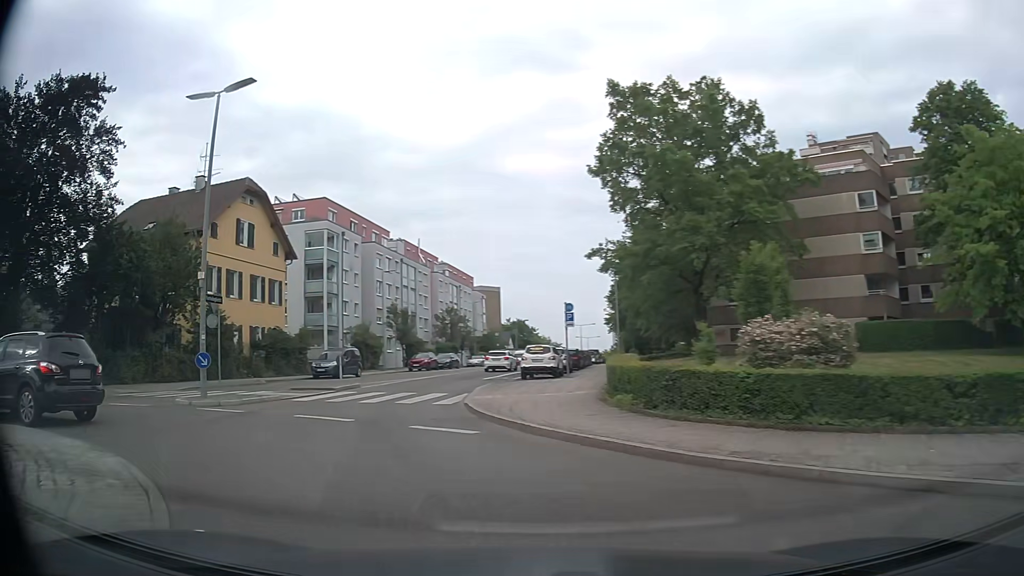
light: Day
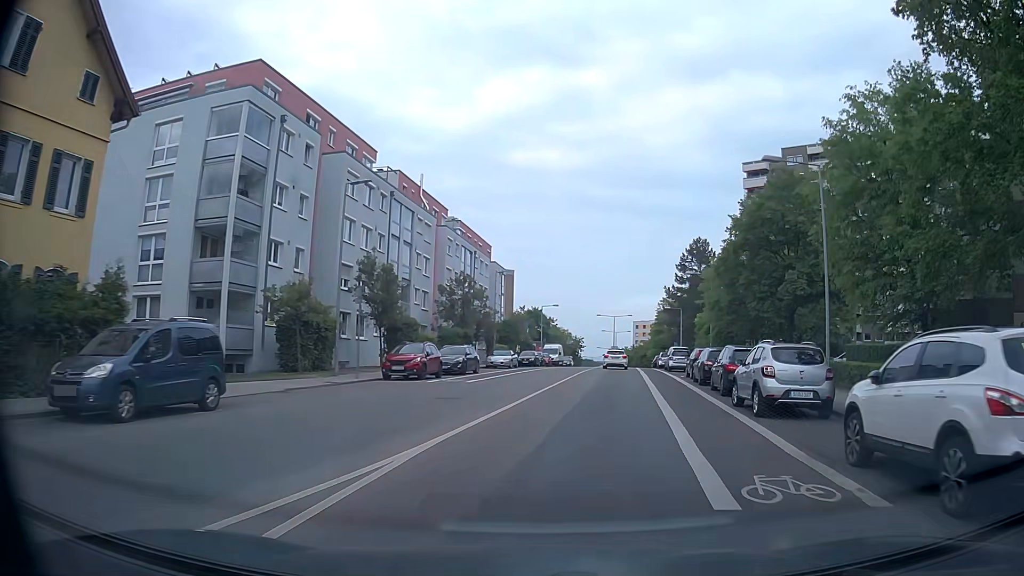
(-4.0, +28.2) m; +1°
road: secondary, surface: asphalt
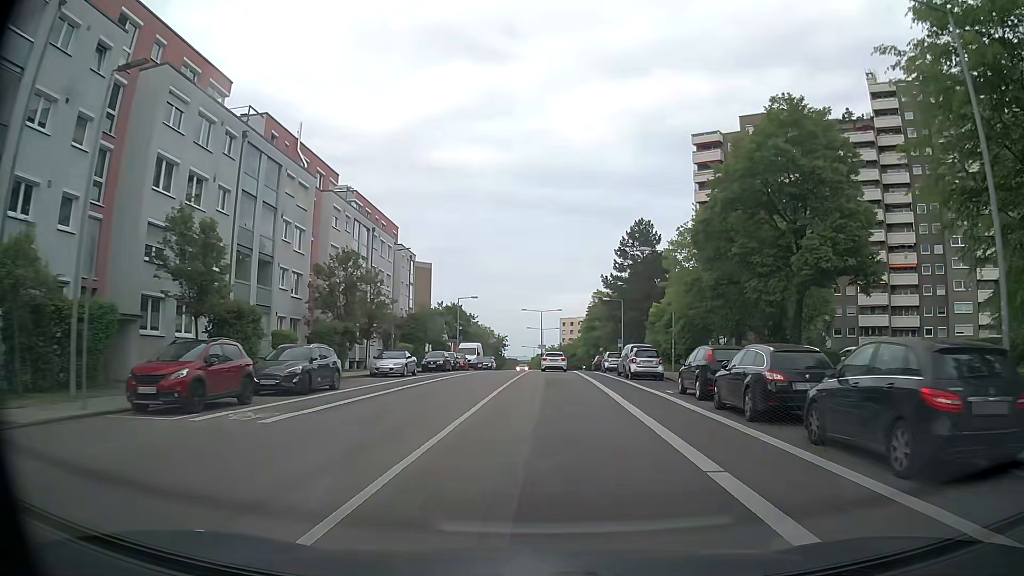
(+0.8, +14.0) m; +6°
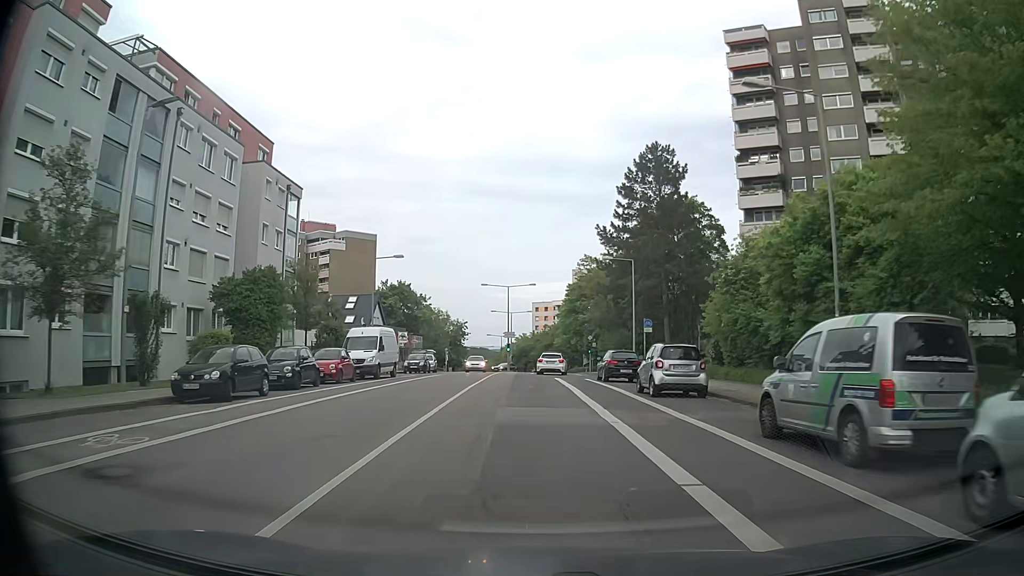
(+1.2, +29.8) m; +3°
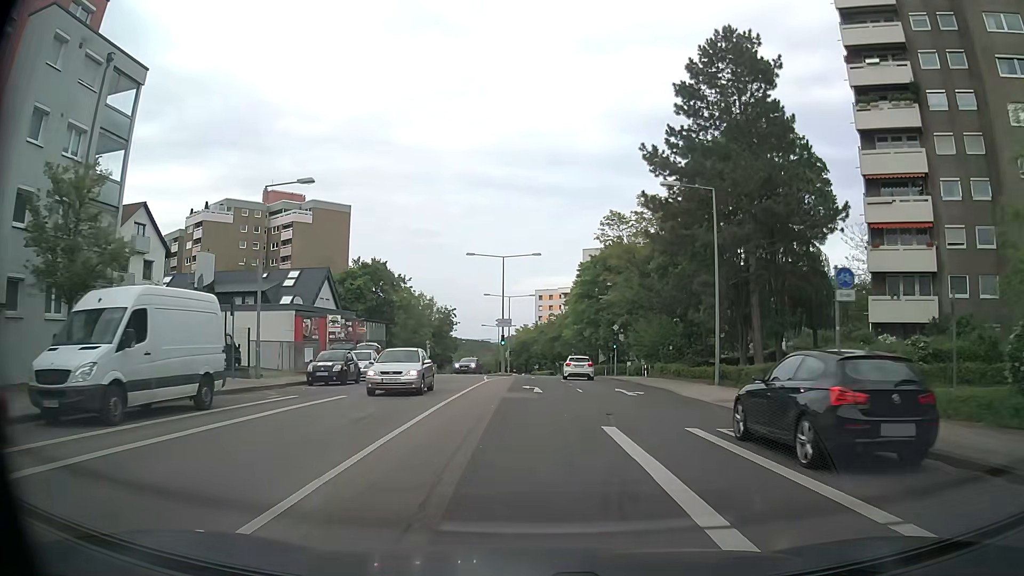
(-0.1, +22.0) m; -1°
